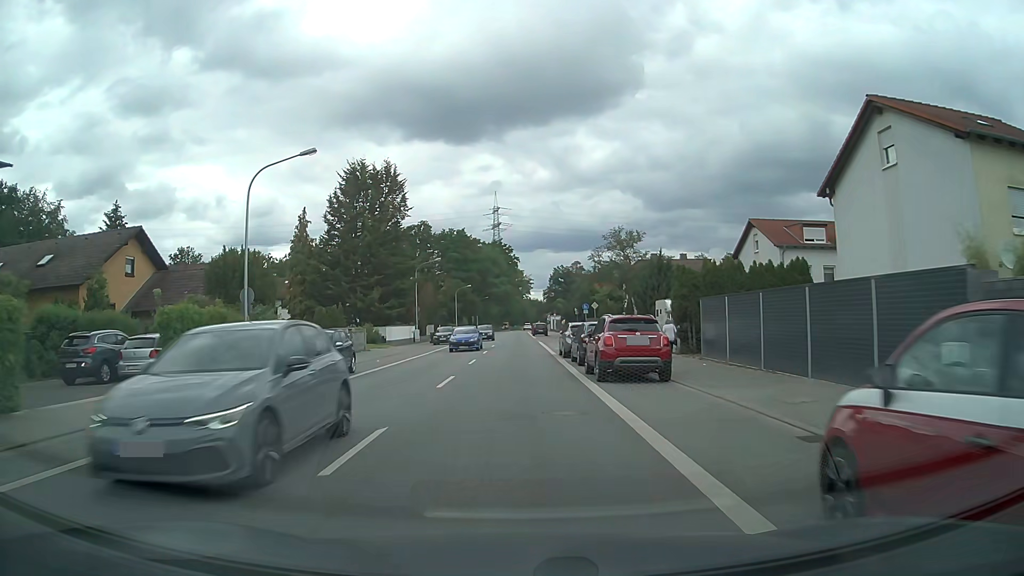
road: primary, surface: asphalt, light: Day
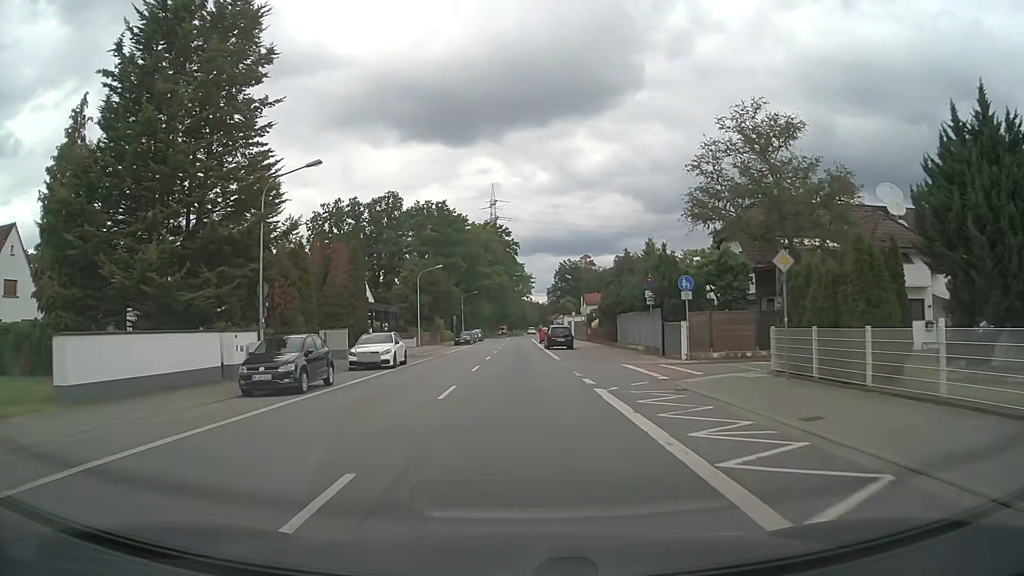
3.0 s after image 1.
(0.0, +38.9) m; 0°
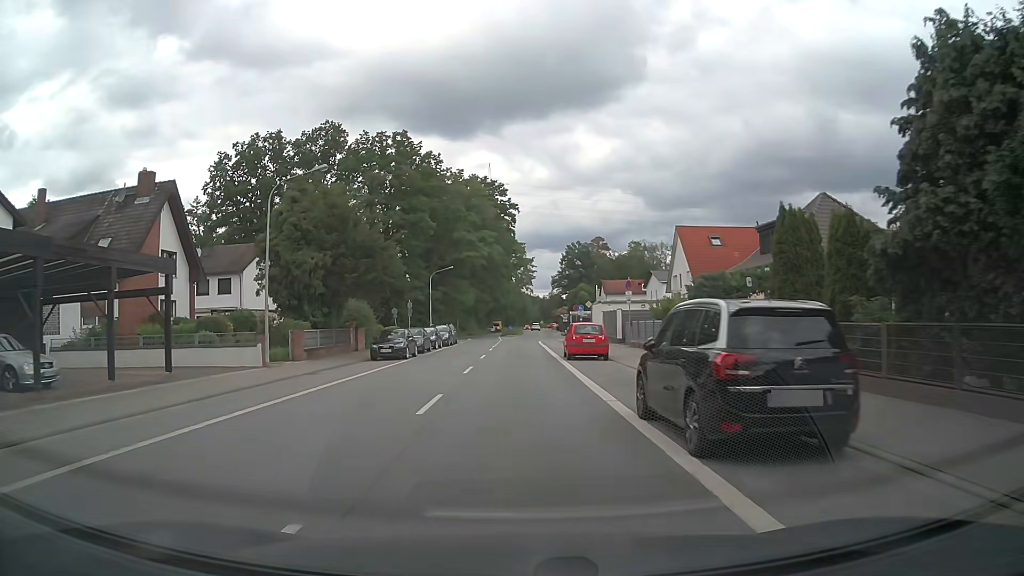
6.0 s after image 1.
(0.0, +38.9) m; 0°
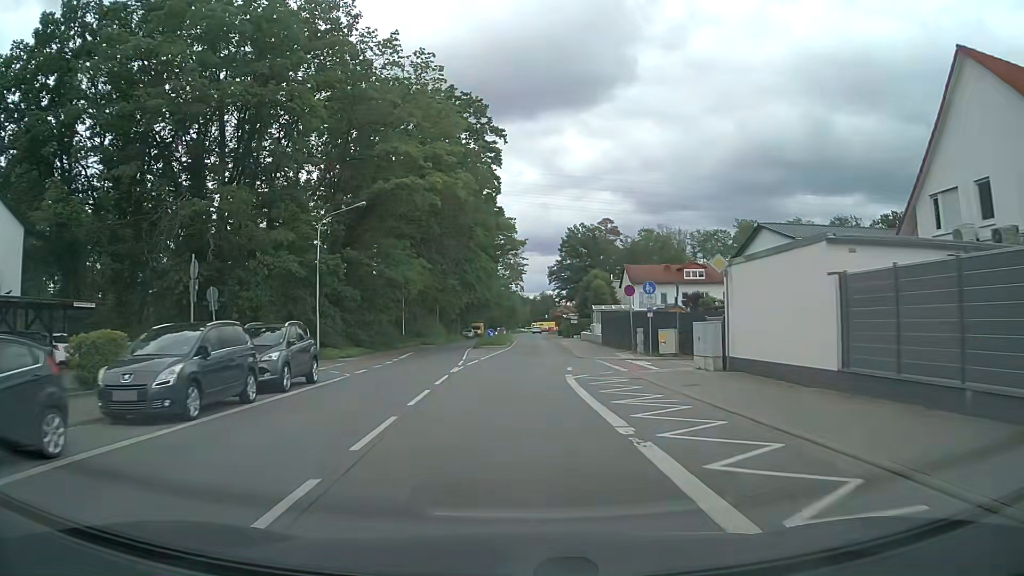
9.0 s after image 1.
(+0.1, +38.9) m; +1°
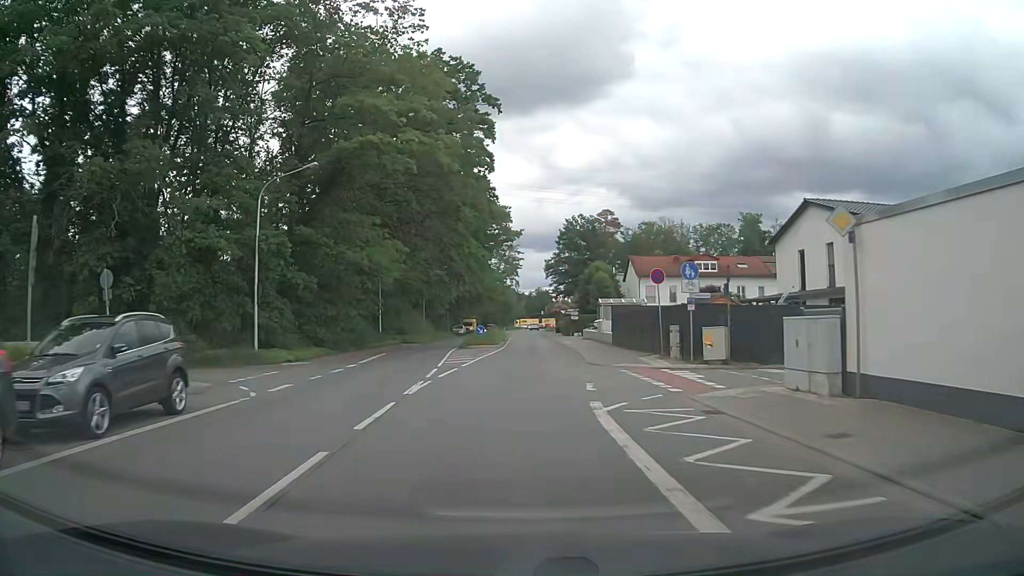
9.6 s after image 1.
(0.0, +7.8) m; +1°
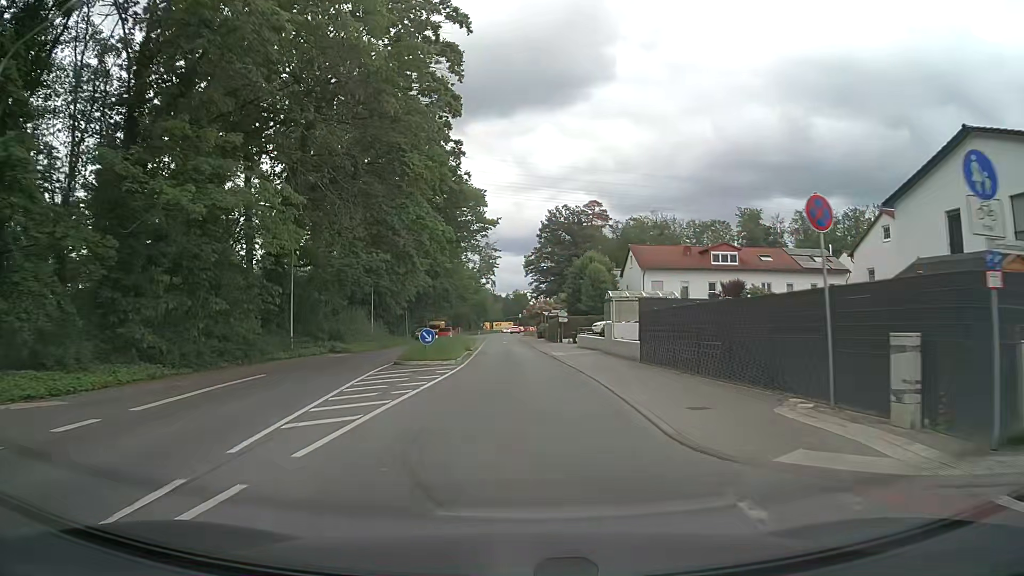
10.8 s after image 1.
(+0.2, +15.5) m; +2°
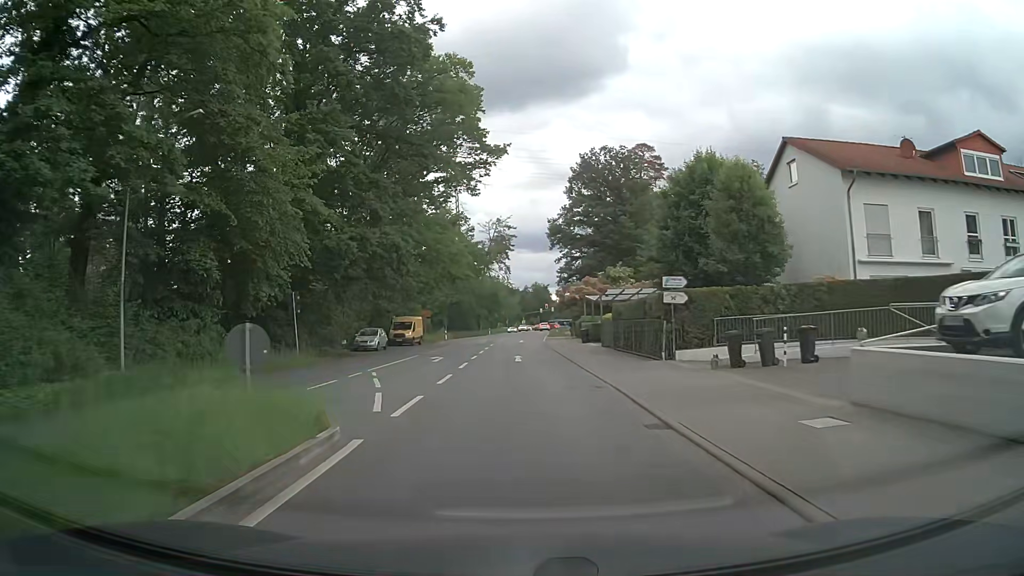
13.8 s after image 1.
(-0.4, +38.8) m; -2°
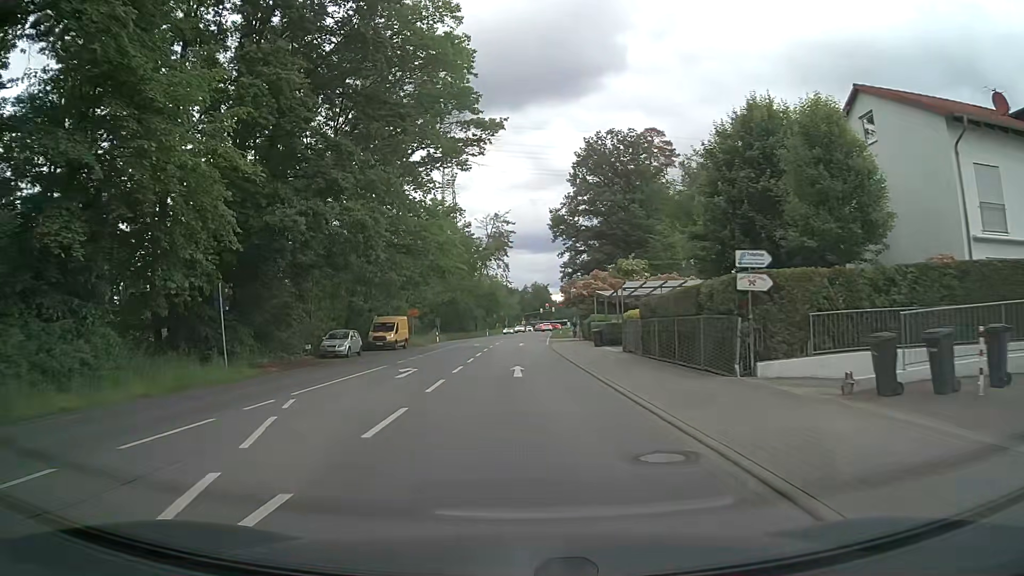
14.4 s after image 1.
(0.0, +7.8) m; 0°
(0, +10) (0, +20) (0, +30) (+1, +40) (+1, +50) (+1, +60) (+2, +70) (+2, +80) (+3, +90) (+3, +100) m
